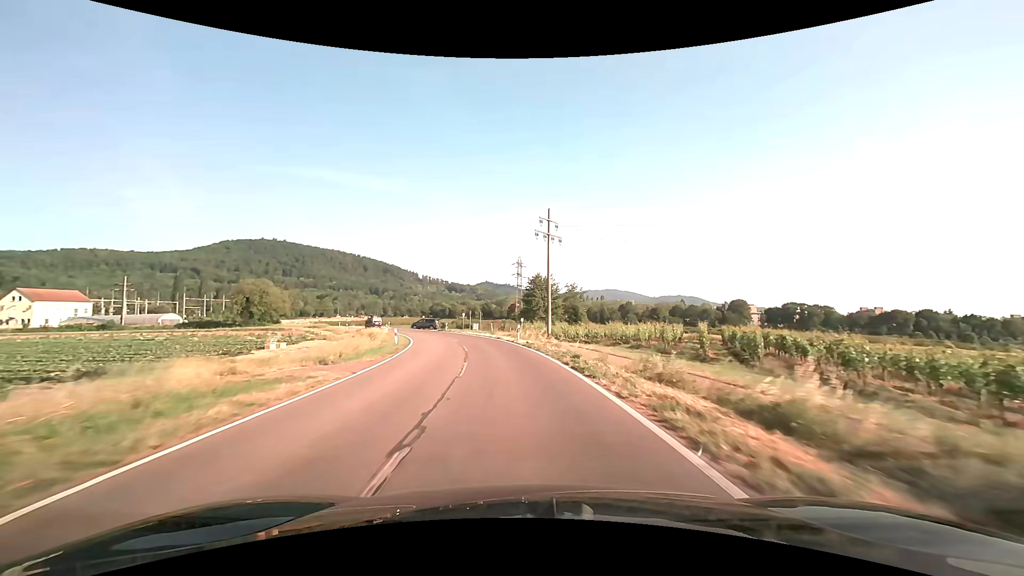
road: tertiary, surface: asphalt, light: Day
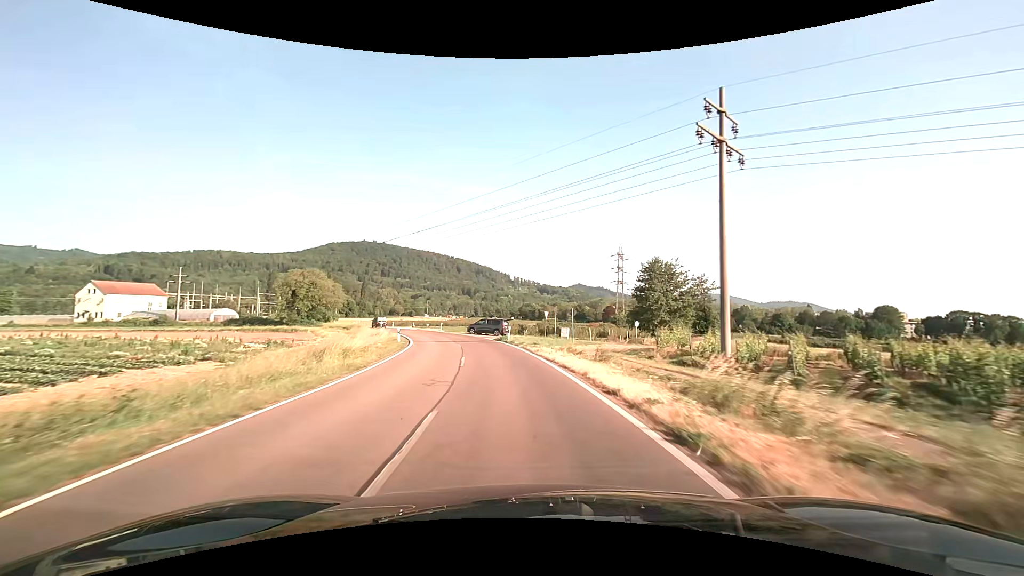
(-2.6, +30.0) m; -10°
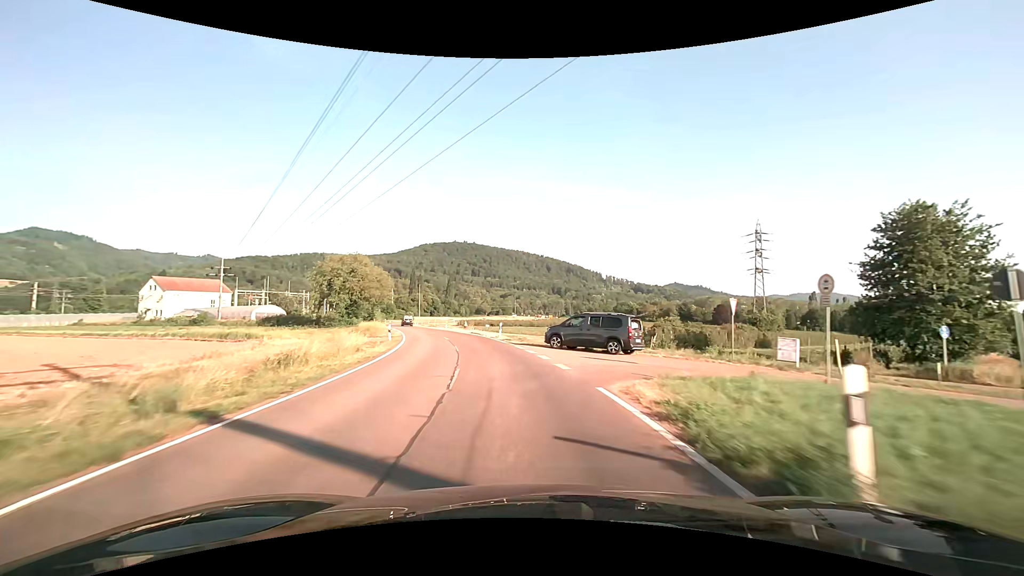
(-2.8, +30.5) m; -10°
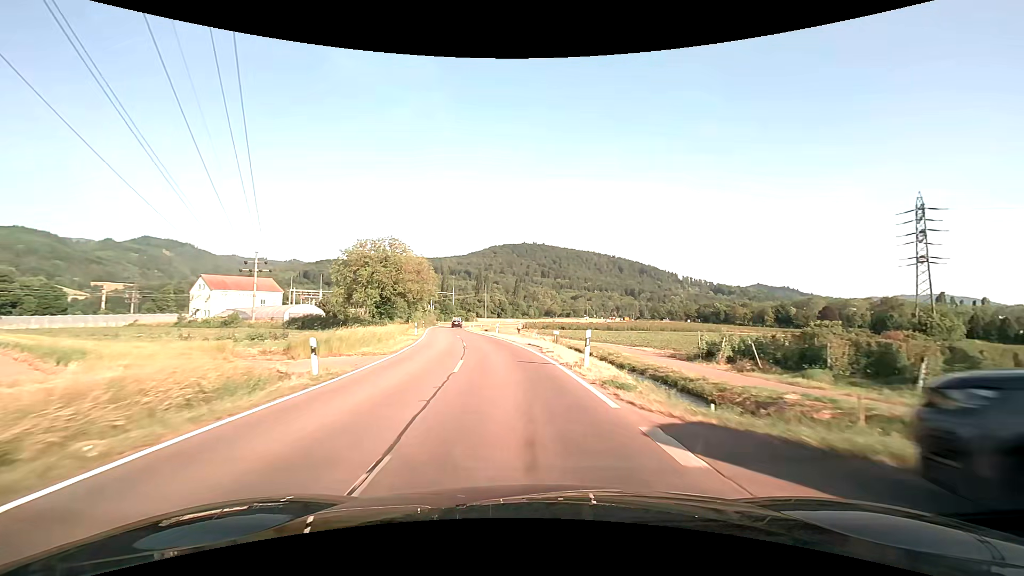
(-1.4, +20.6) m; -8°
(0, +10) (-1, +20) (-2, +30) (-4, +40) (-6, +50) (-8, +59) (-9, +69) (-11, +79) (-13, +89) (-14, +99) m
